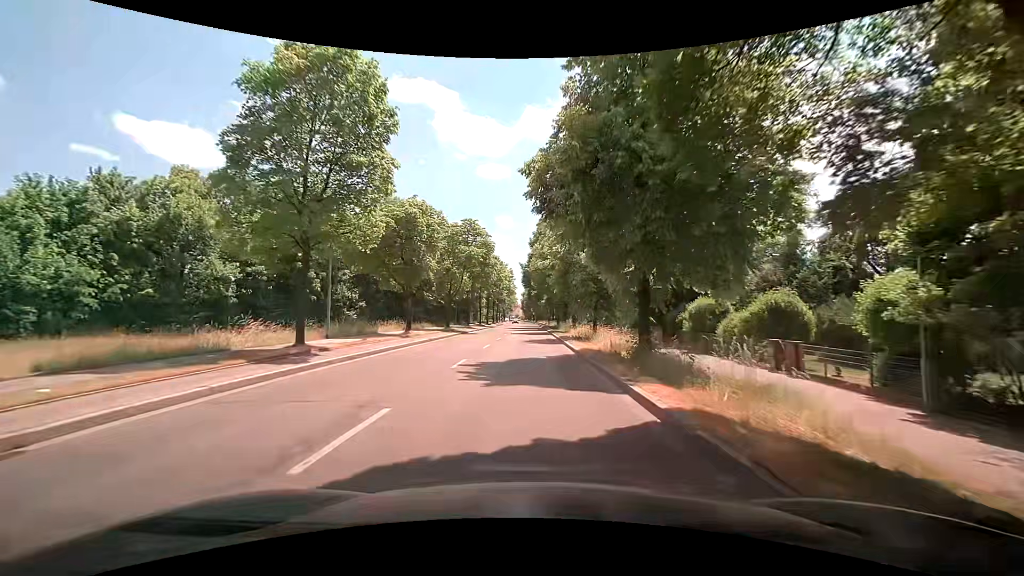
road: secondary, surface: asphalt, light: Day
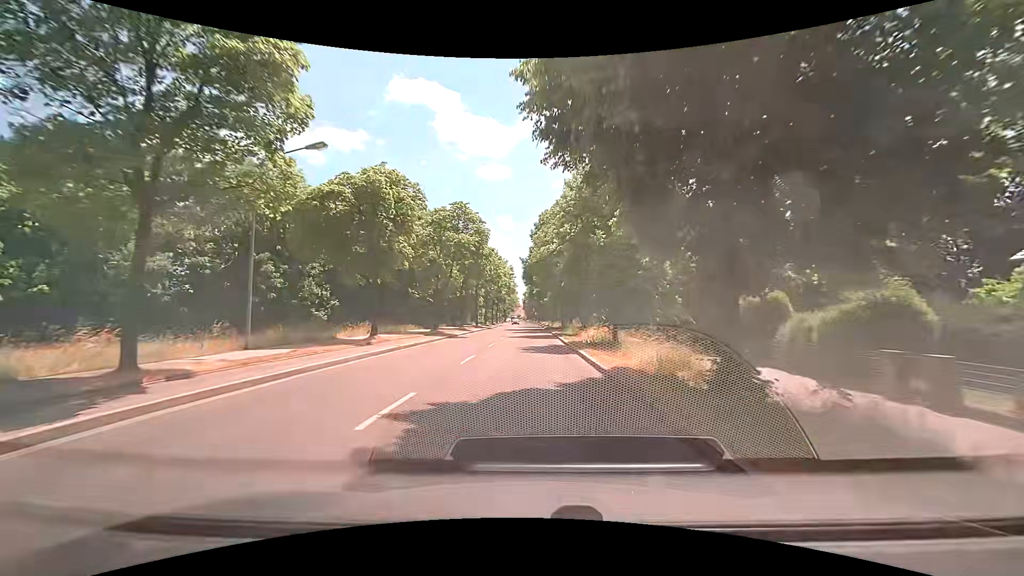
(0.0, +7.2) m; +1°
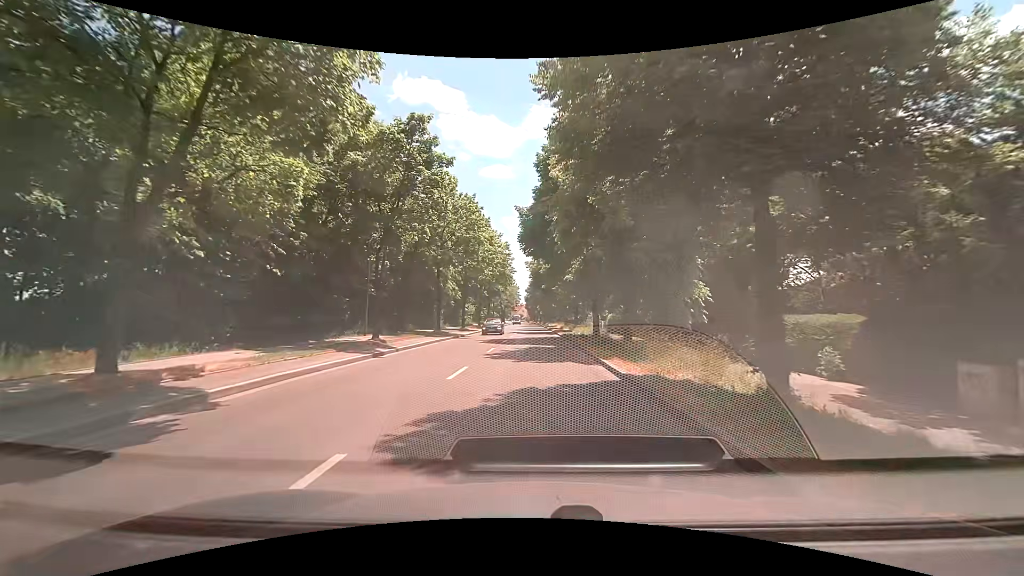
(-0.7, +30.7) m; -2°
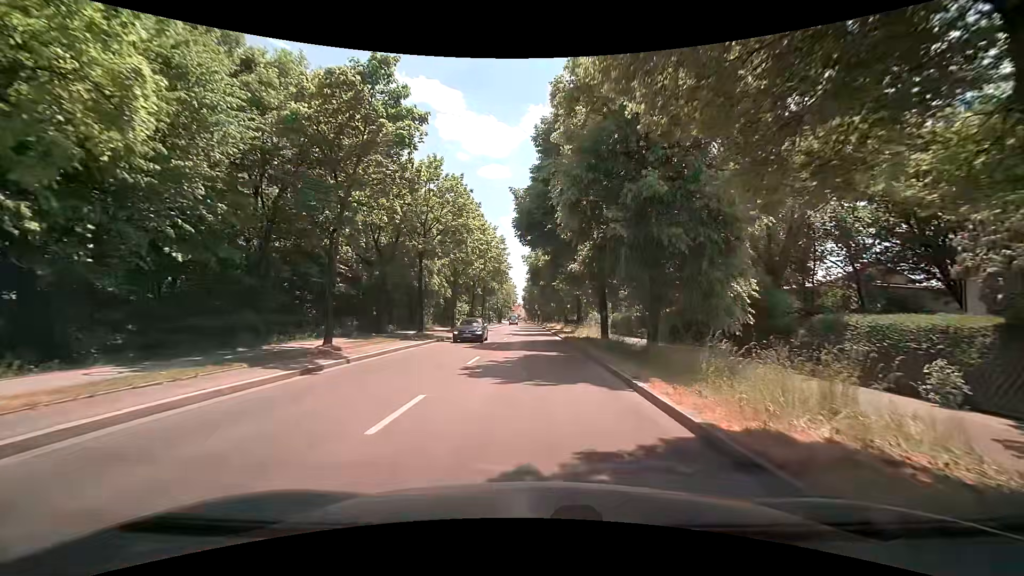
(0.0, +5.2) m; +1°
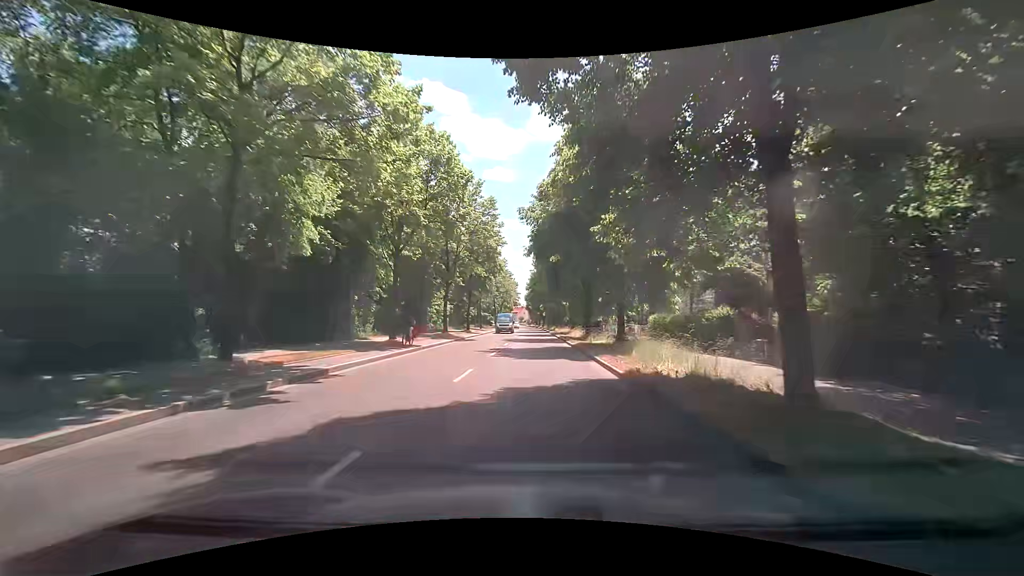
(0.0, +21.8) m; 0°
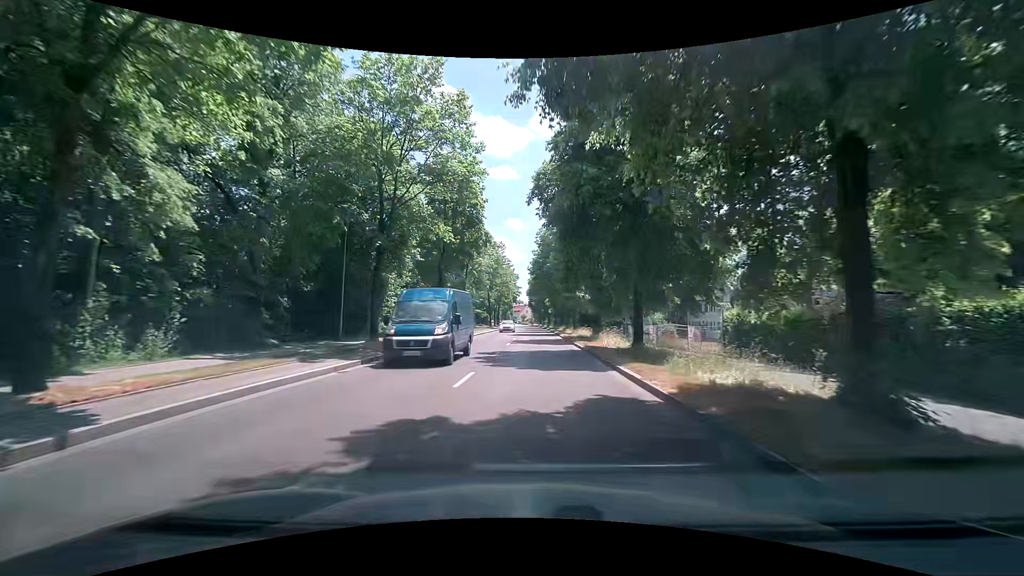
(0.0, +19.4) m; -1°
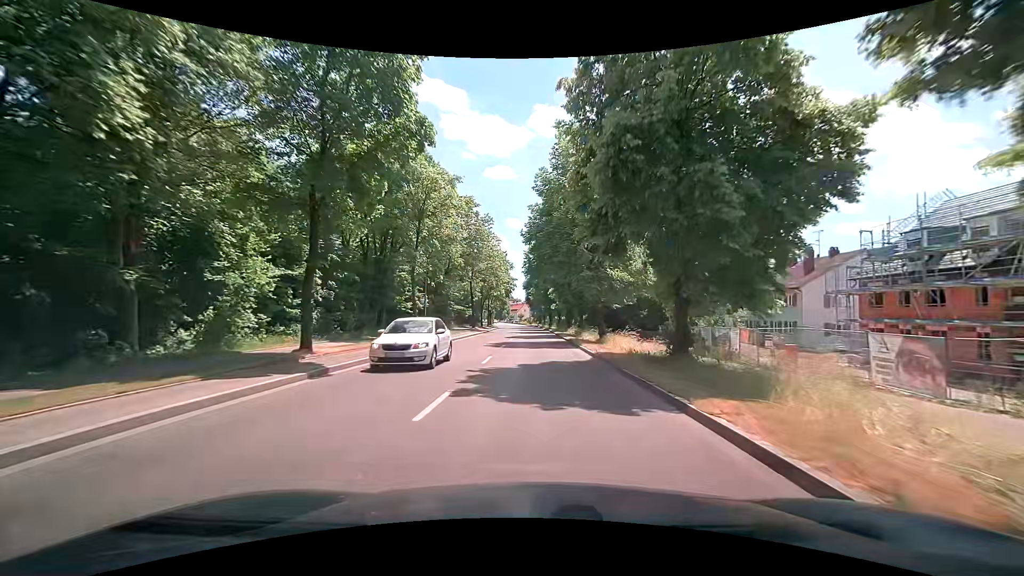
(+0.1, +21.6) m; 0°
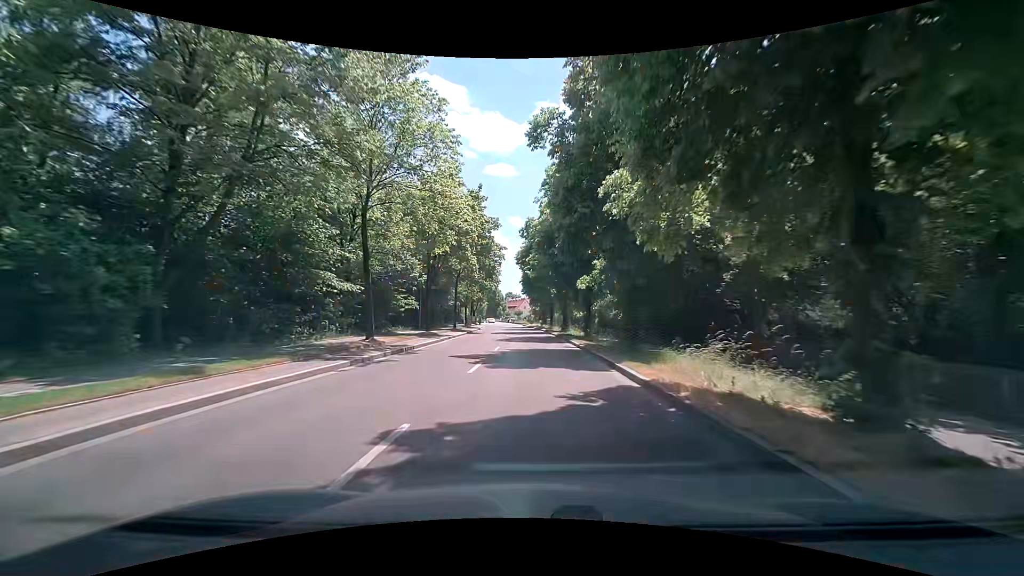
(-0.1, +39.4) m; 0°
(0, +10) (0, +20) (0, +30) (-1, +40) (-1, +50) (-1, +60) (-2, +70) (-3, +80) (-3, +90) (-4, +100) m
